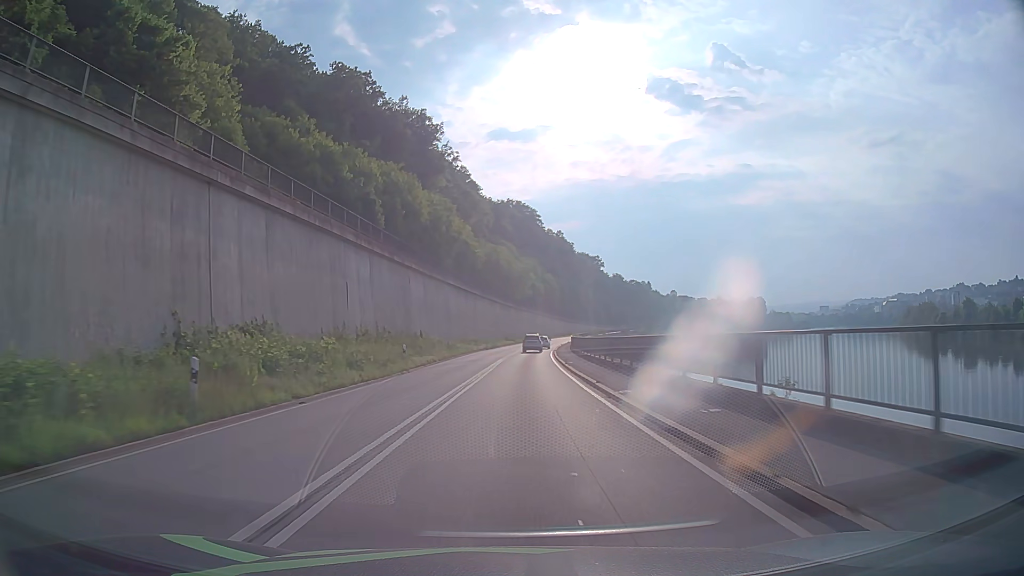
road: primary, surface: asphalt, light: Day
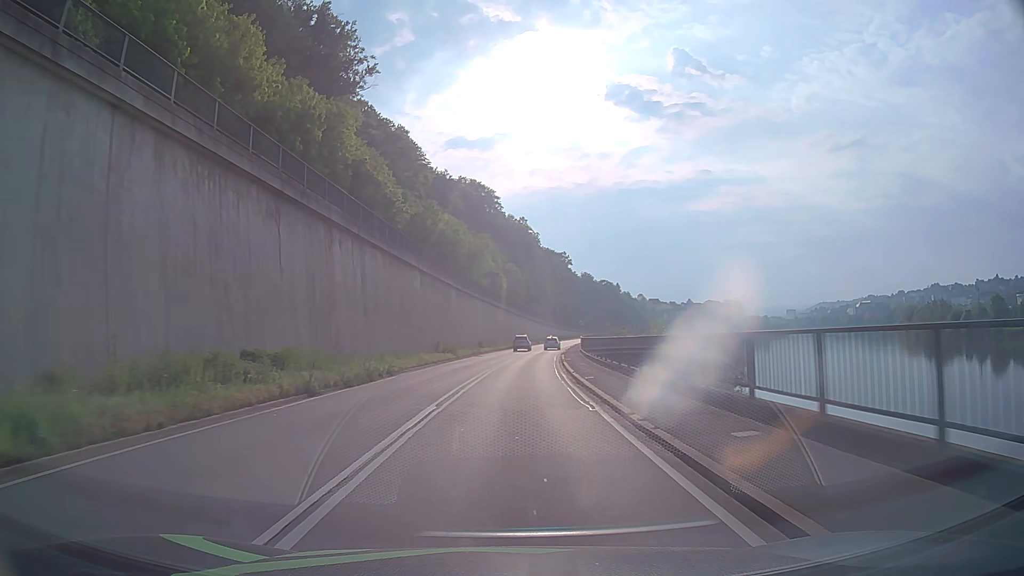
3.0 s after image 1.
(+1.9, +53.6) m; +4°
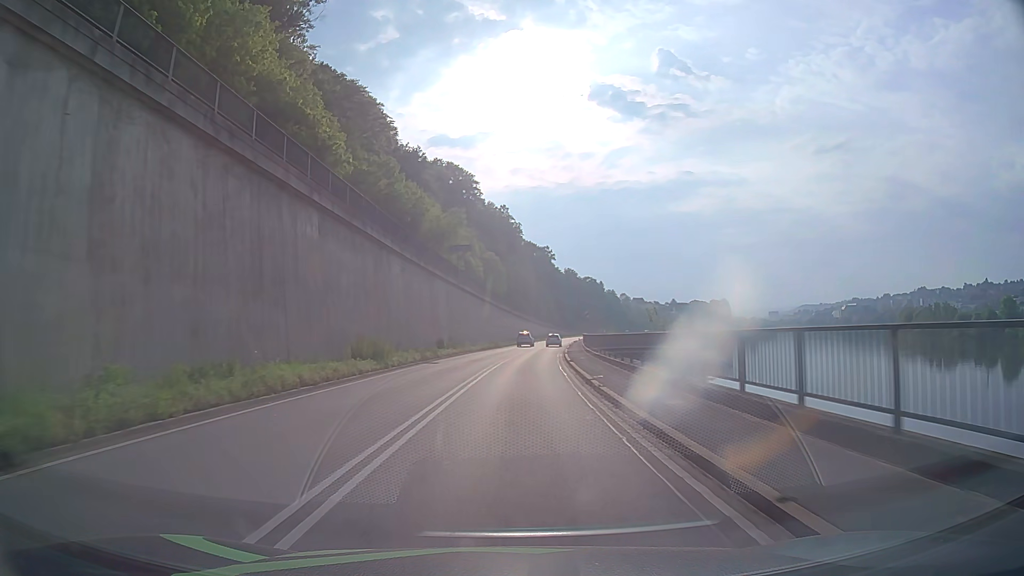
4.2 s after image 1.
(+0.3, +21.4) m; +2°
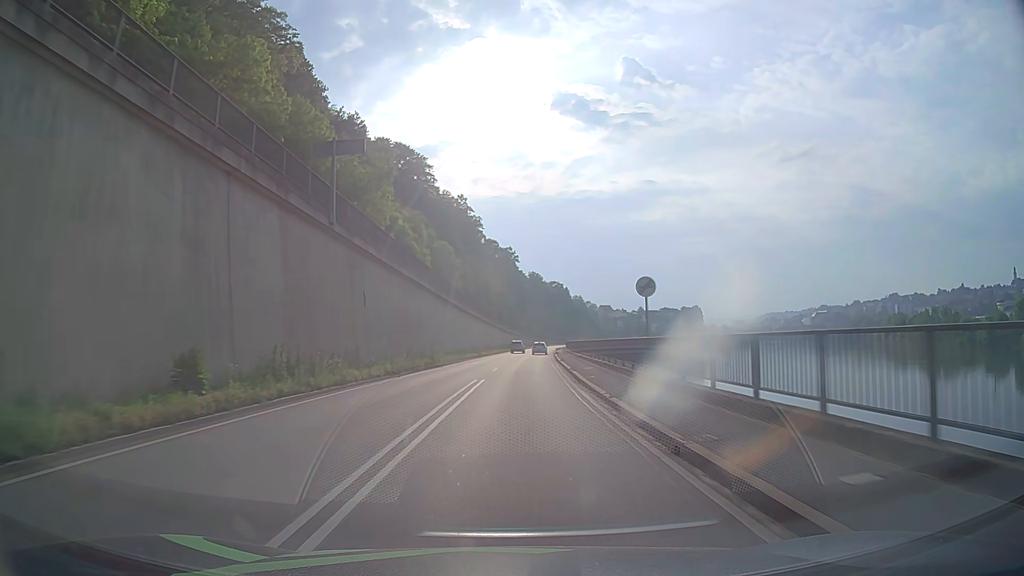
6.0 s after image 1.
(+0.8, +32.1) m; +3°
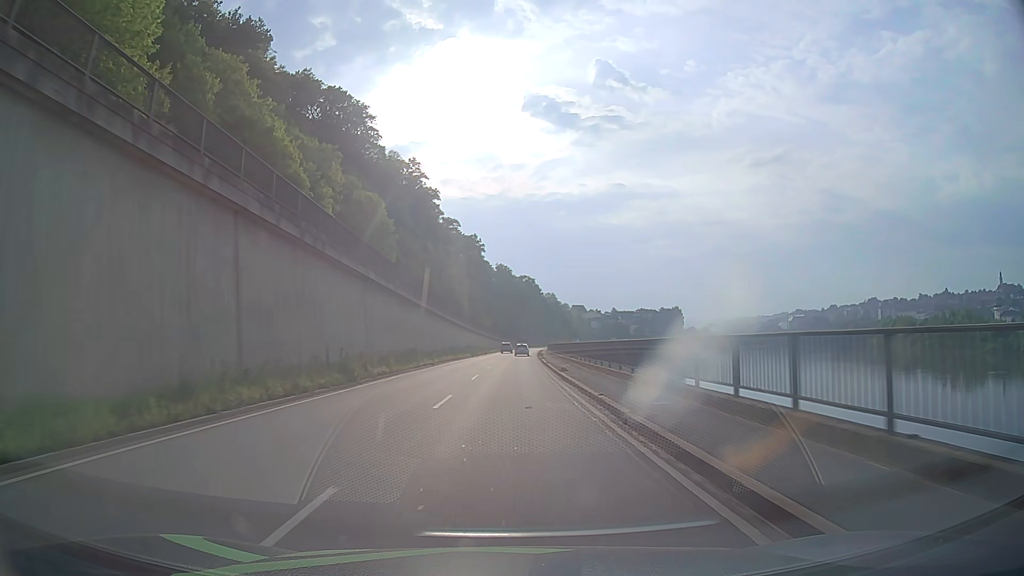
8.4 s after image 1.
(+1.2, +42.9) m; +3°
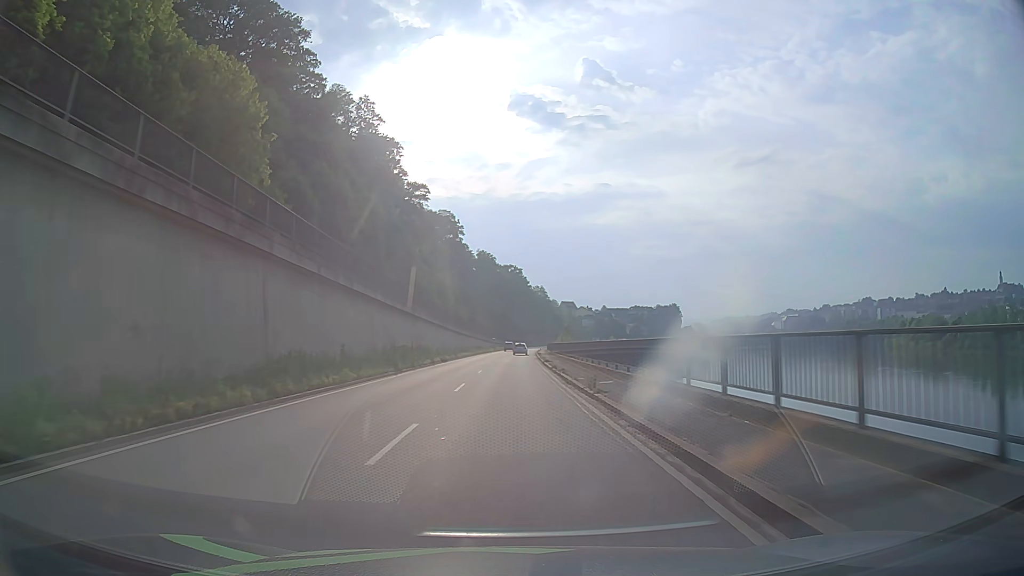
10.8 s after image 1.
(+0.4, +42.9) m; +1°
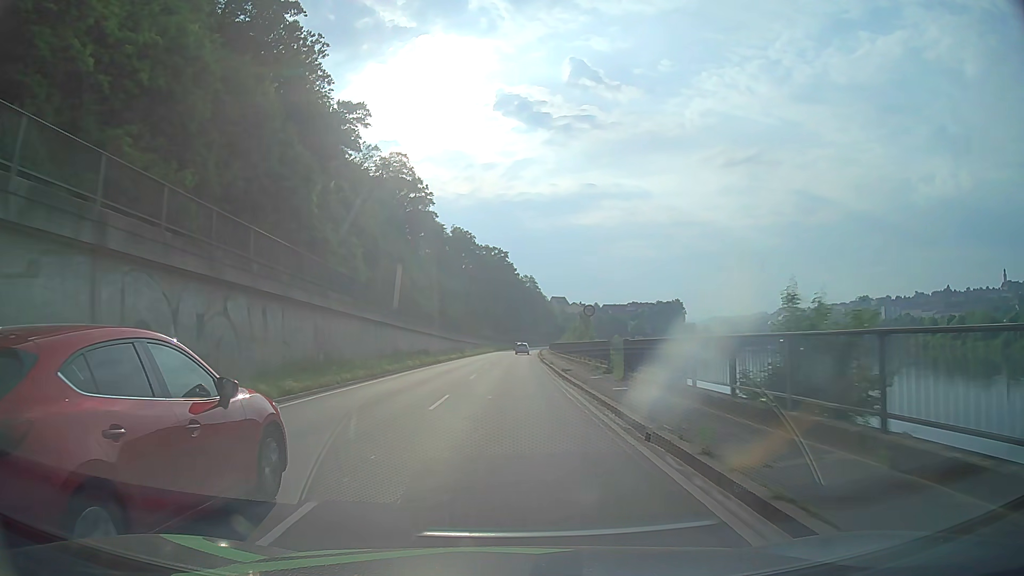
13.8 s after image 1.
(+0.7, +53.7) m; +1°
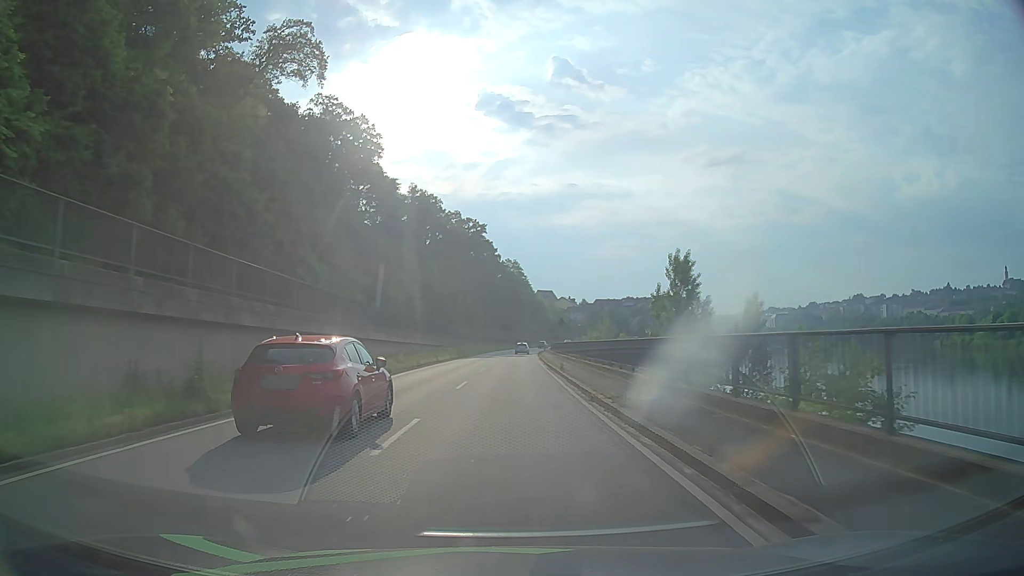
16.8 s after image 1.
(+0.8, +53.7) m; +2°
(0, +10) (0, +20) (0, +30) (0, +40) (+1, +50) (+1, +60) (+1, +70) (+2, +80) (+2, +90) (+3, +100) m
